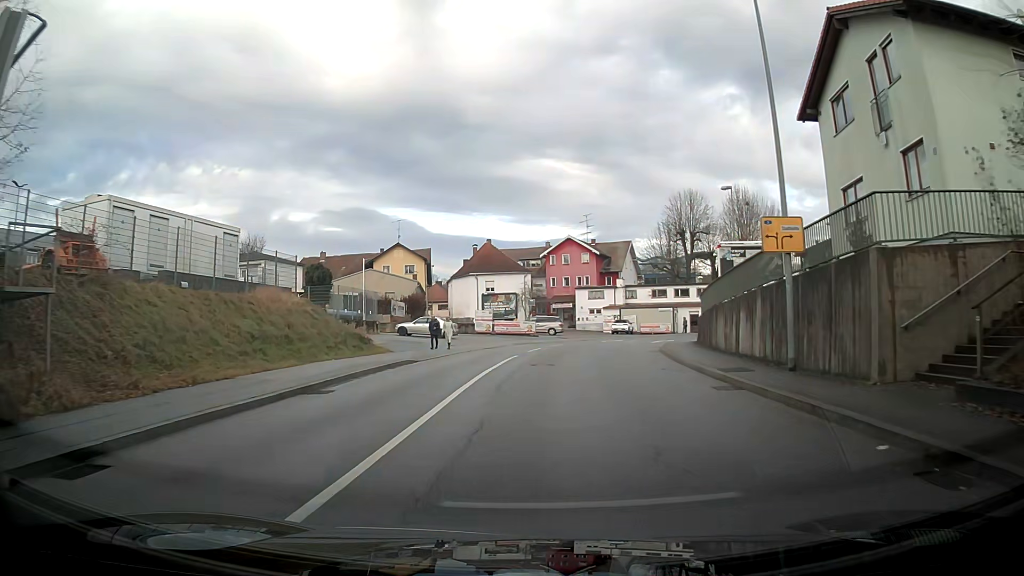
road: tertiary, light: Day
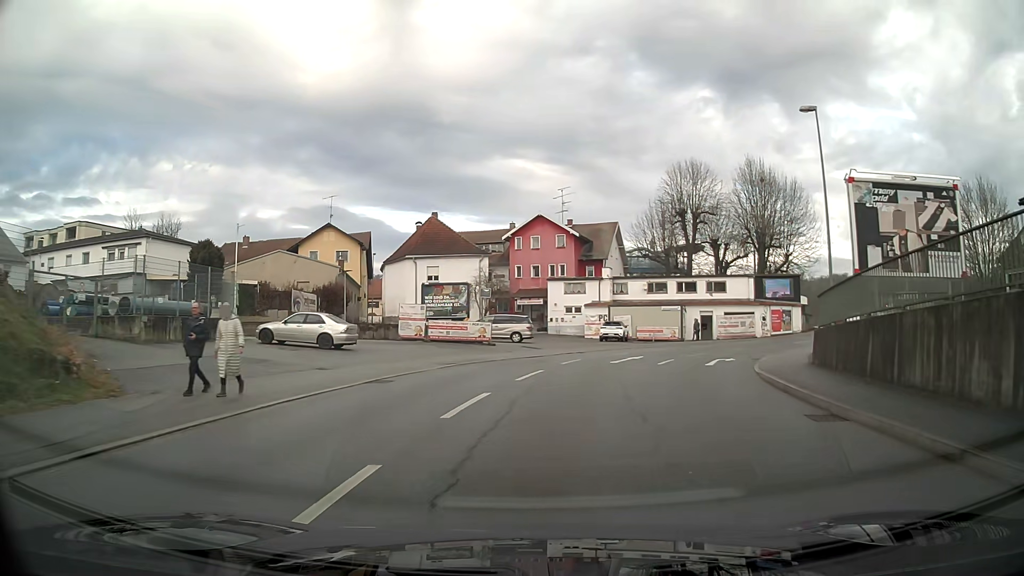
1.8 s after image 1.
(-0.8, +19.5) m; -1°
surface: asphalt
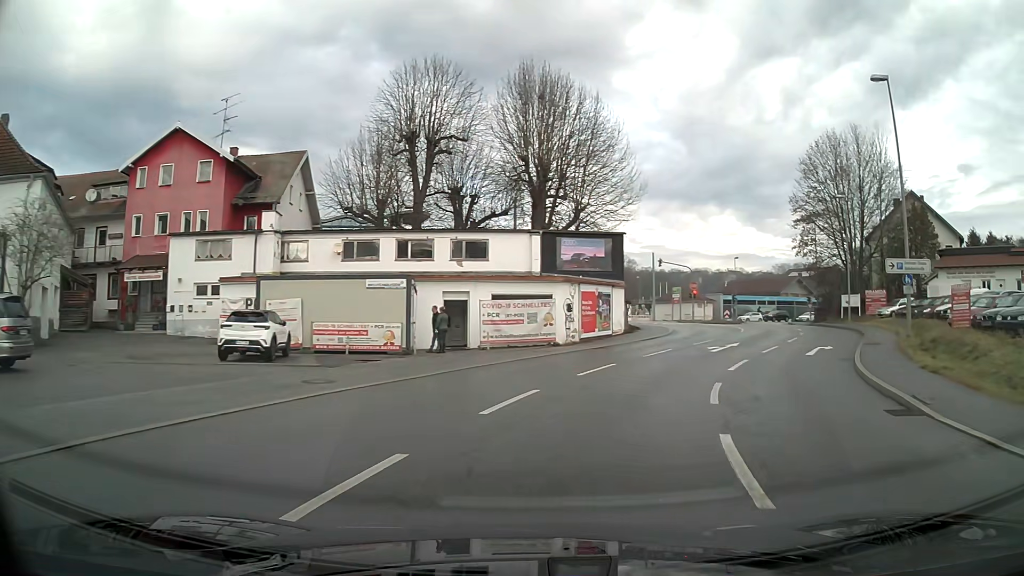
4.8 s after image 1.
(+5.7, +28.1) m; +27°
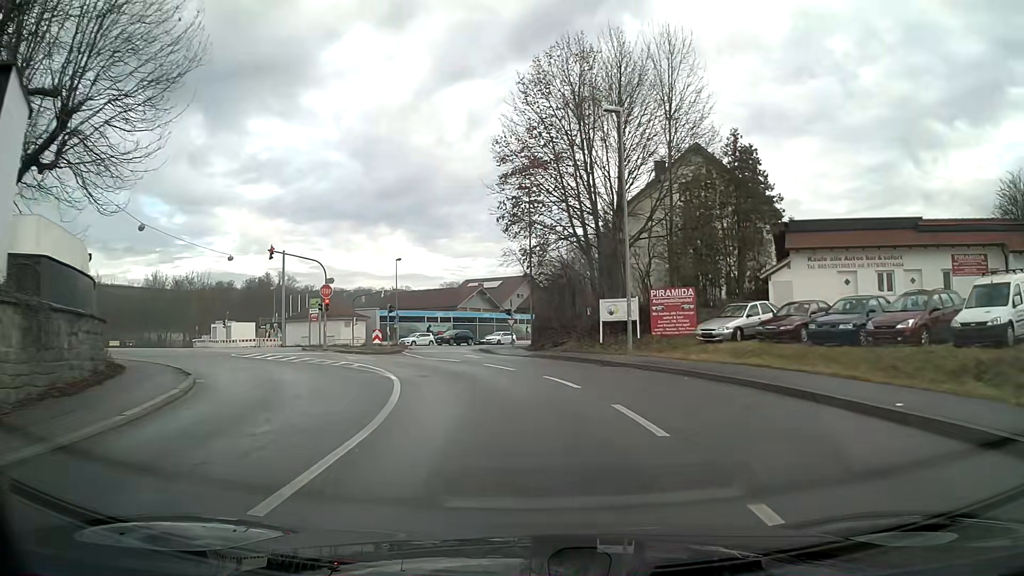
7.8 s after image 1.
(+7.3, +26.5) m; +24°
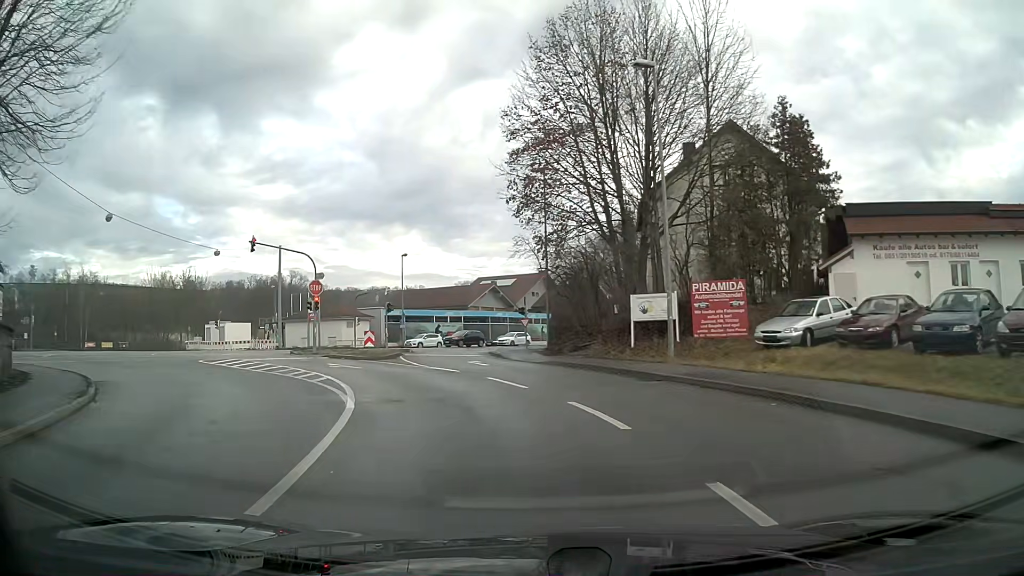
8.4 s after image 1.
(-0.1, +5.2) m; -3°
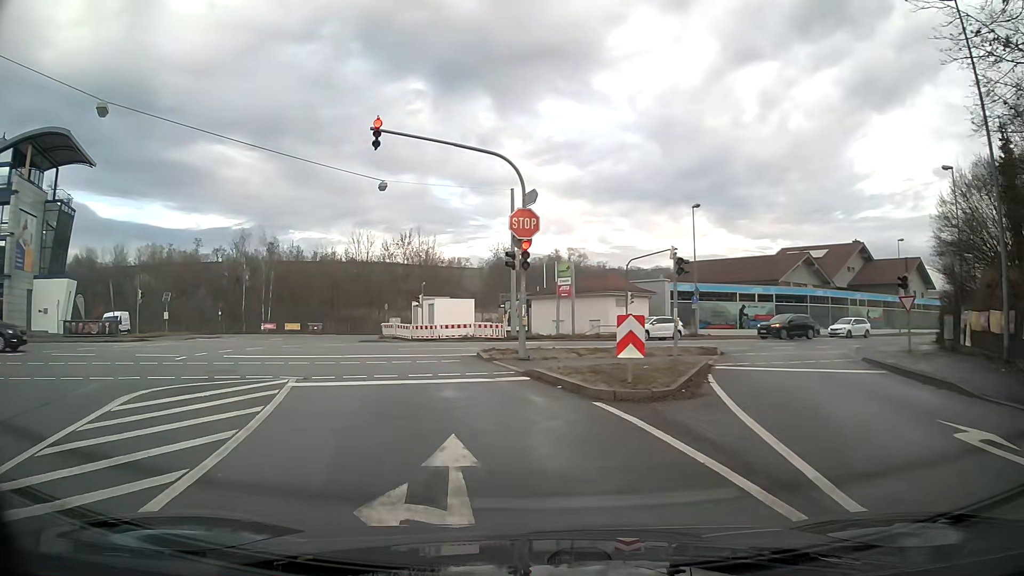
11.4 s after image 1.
(-3.9, +20.5) m; -24°
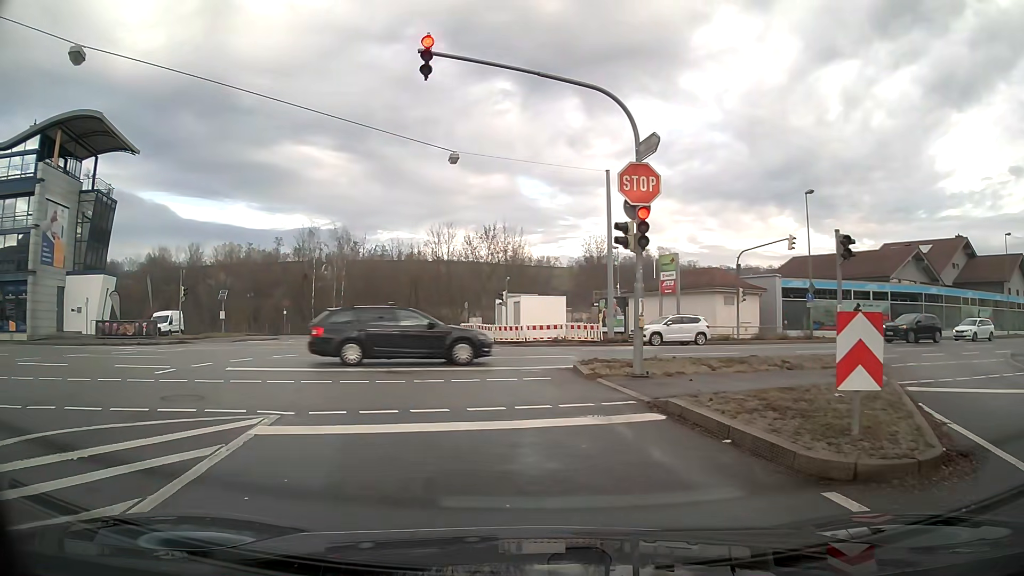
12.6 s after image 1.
(-0.3, +5.5) m; -7°
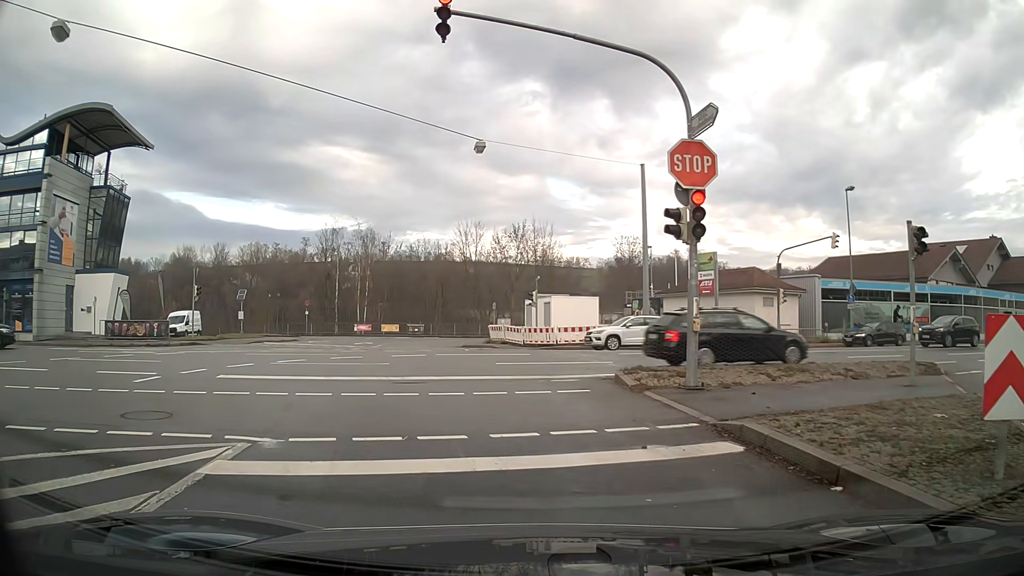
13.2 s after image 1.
(0.0, +1.9) m; -2°
(-1, +10) (-2, +20) (-4, +30) (-6, +40) (-5, +49) (+1, +58) (+9, +63) (+18, +67) (+27, +72) (+36, +76) m
